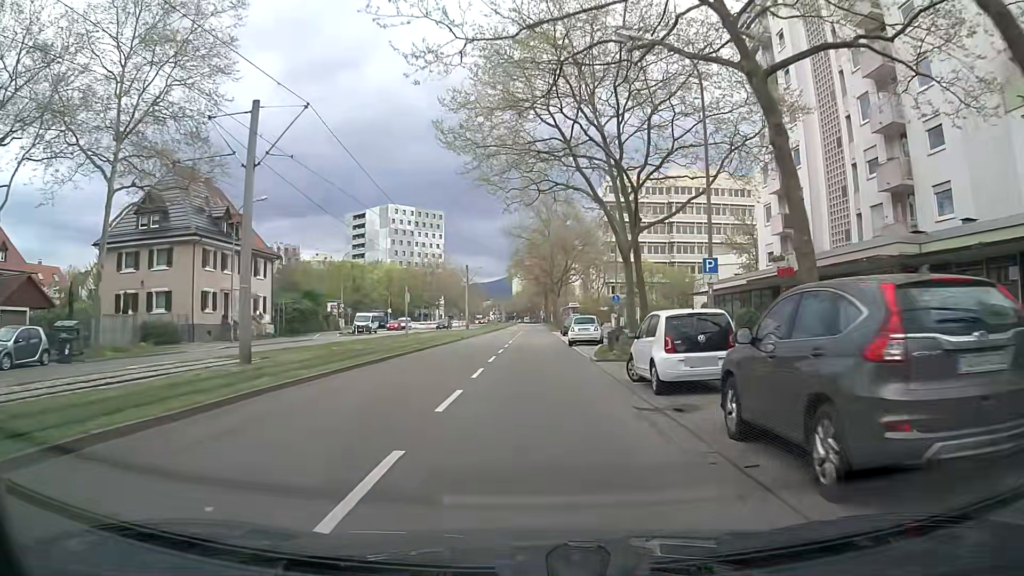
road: tertiary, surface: asphalt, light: Day
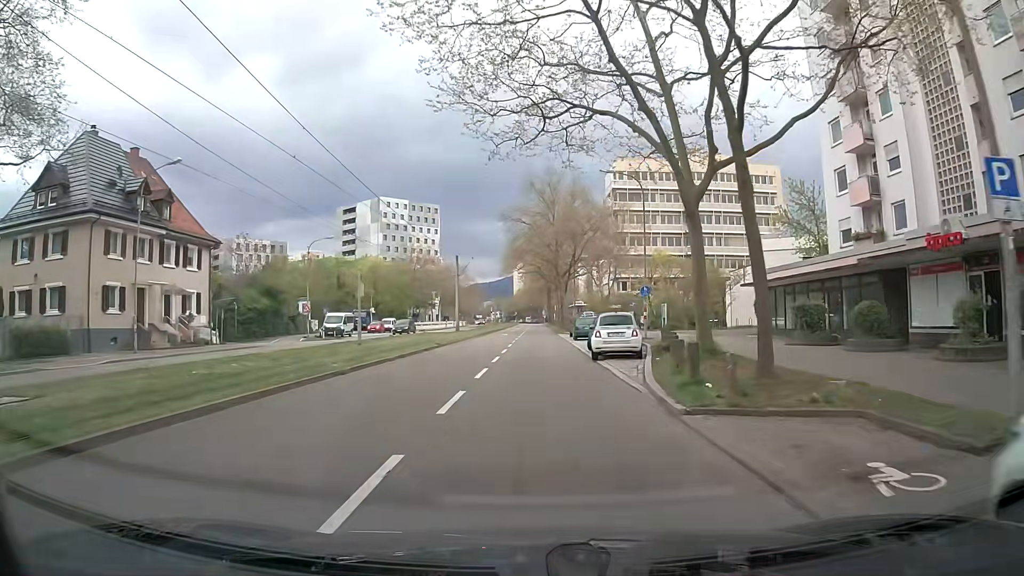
(-0.1, +12.1) m; 0°
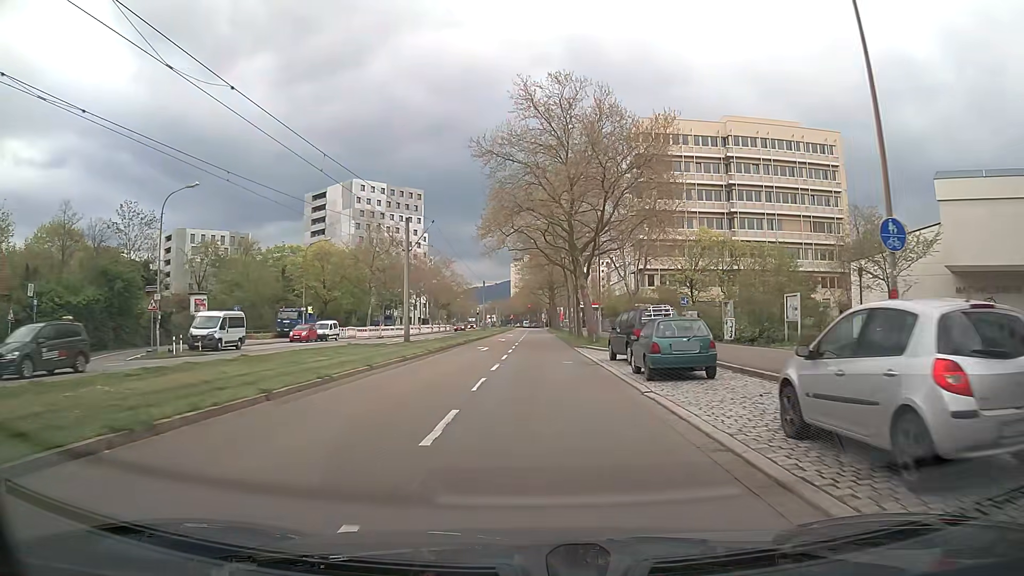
(-0.2, +26.4) m; 0°
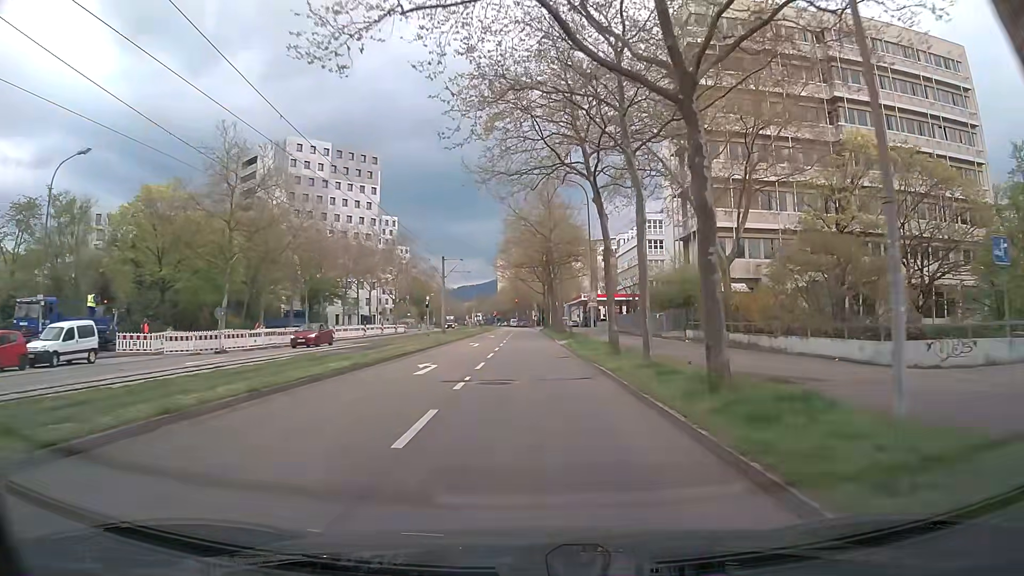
(+0.5, +35.9) m; +1°
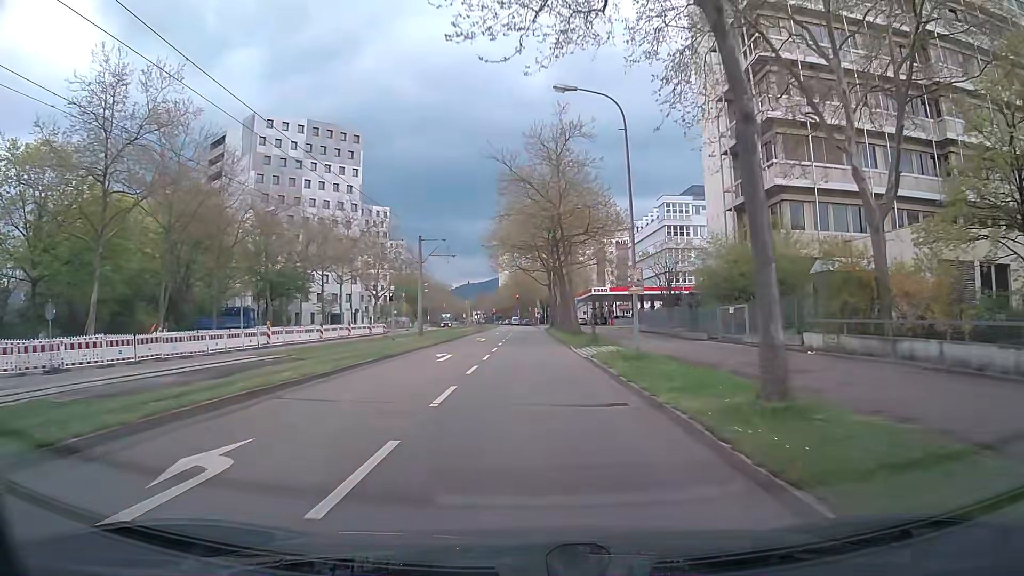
(-0.1, +14.8) m; 0°
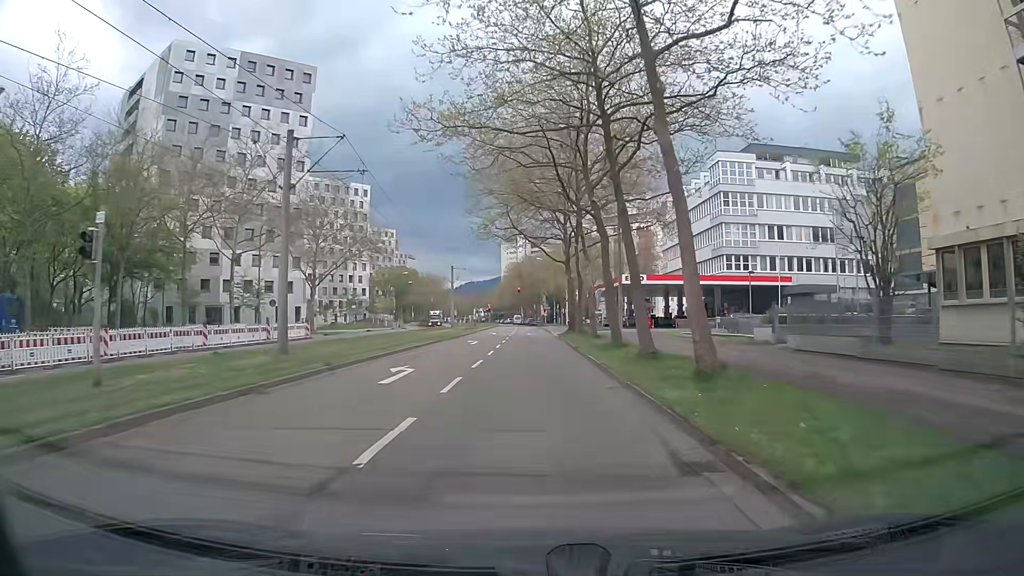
(-0.2, +28.5) m; -1°
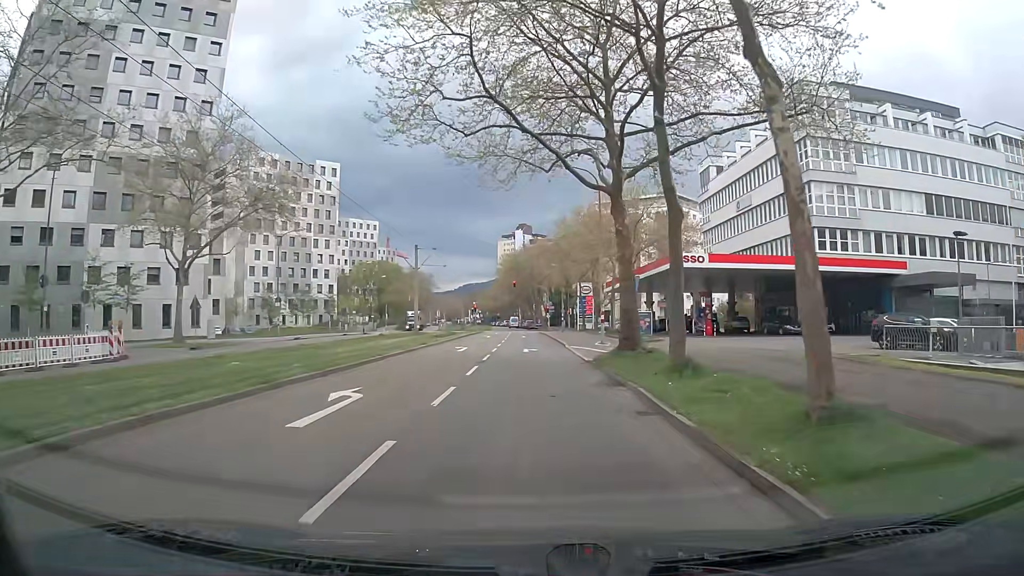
(0.0, +25.1) m; 0°
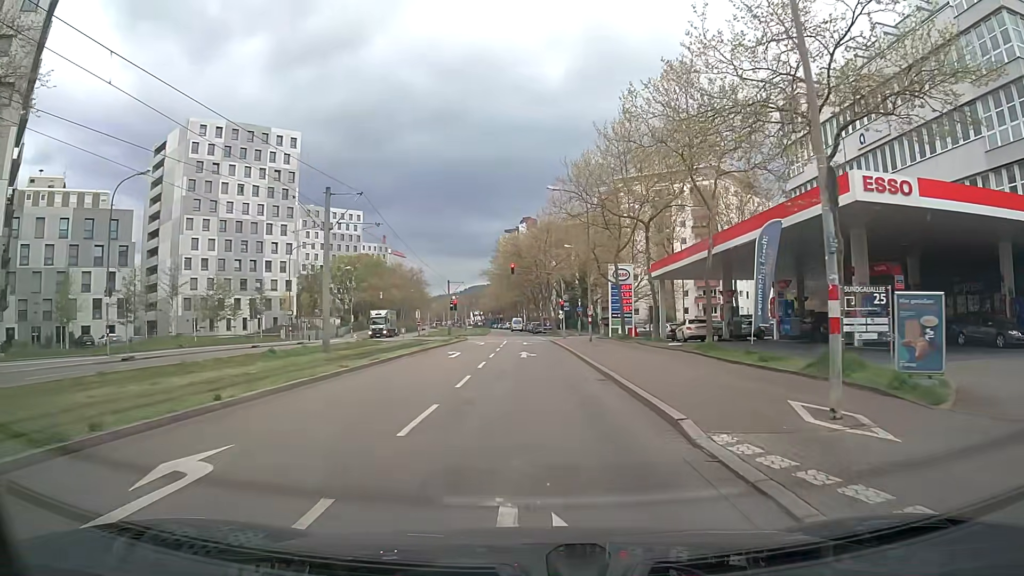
(+0.2, +26.0) m; +1°
(0, +10) (0, +20) (-1, +30) (-1, +40) (-1, +50) (-1, +60) (-2, +70) (-3, +80) (-4, +90) (-5, +100) m
